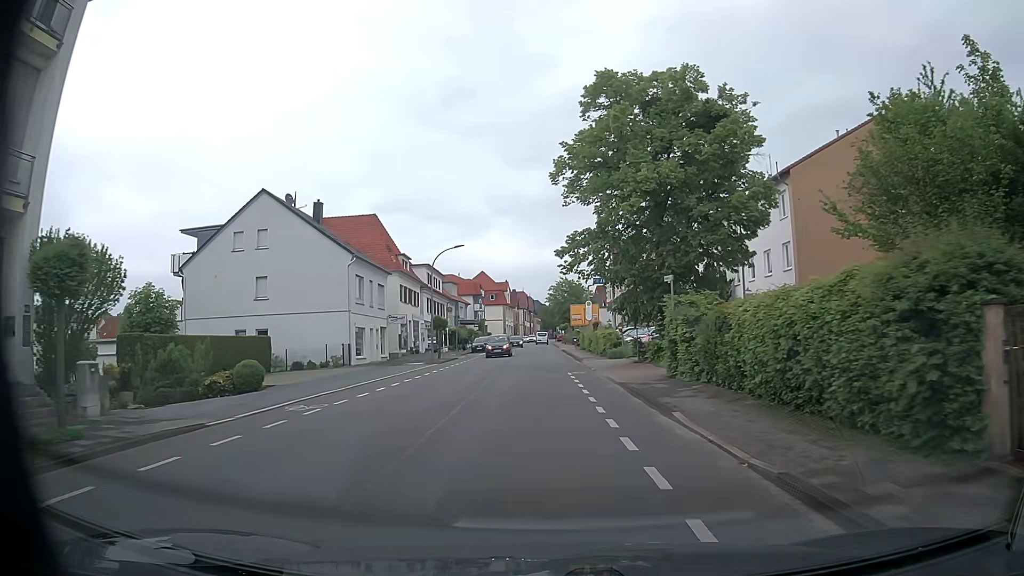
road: tertiary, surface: asphalt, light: Day
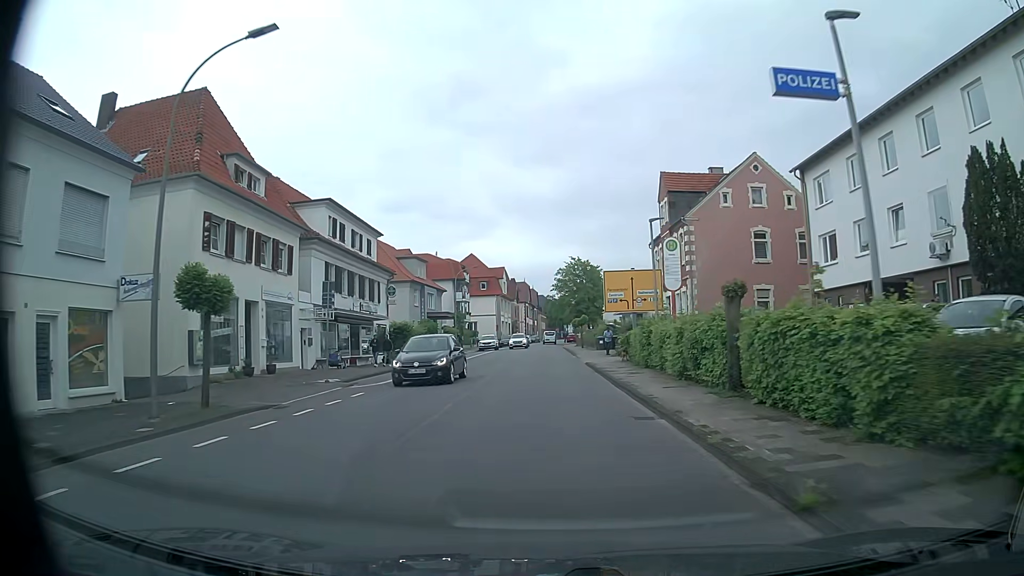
(-0.1, +34.8) m; -1°
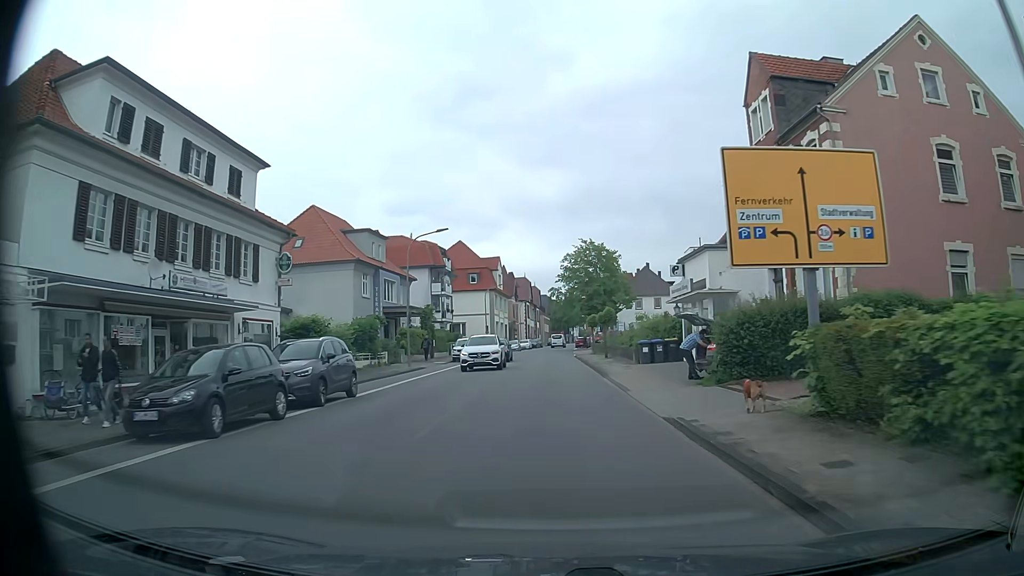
(0.0, +22.1) m; 0°
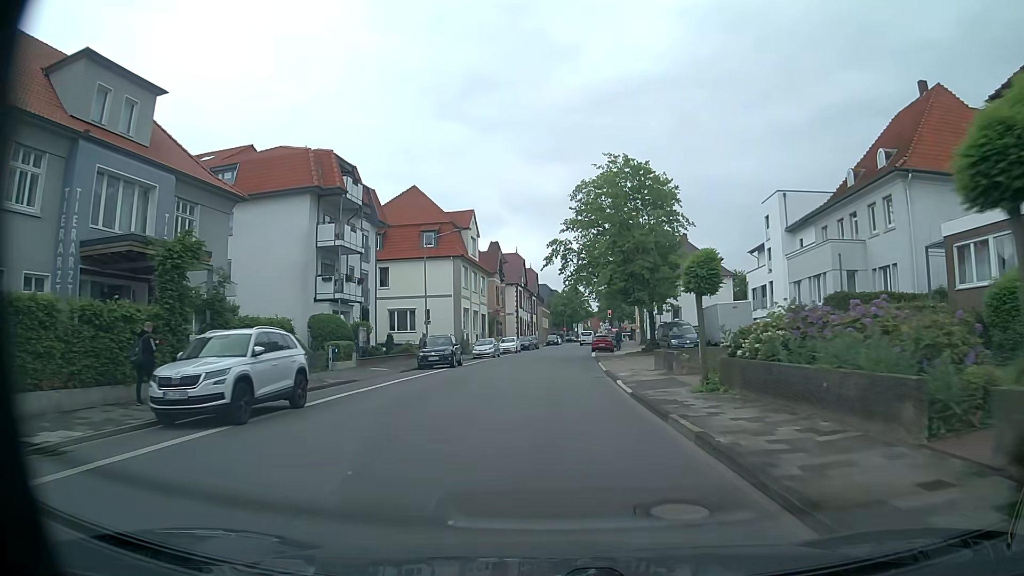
(+0.1, +37.5) m; 0°
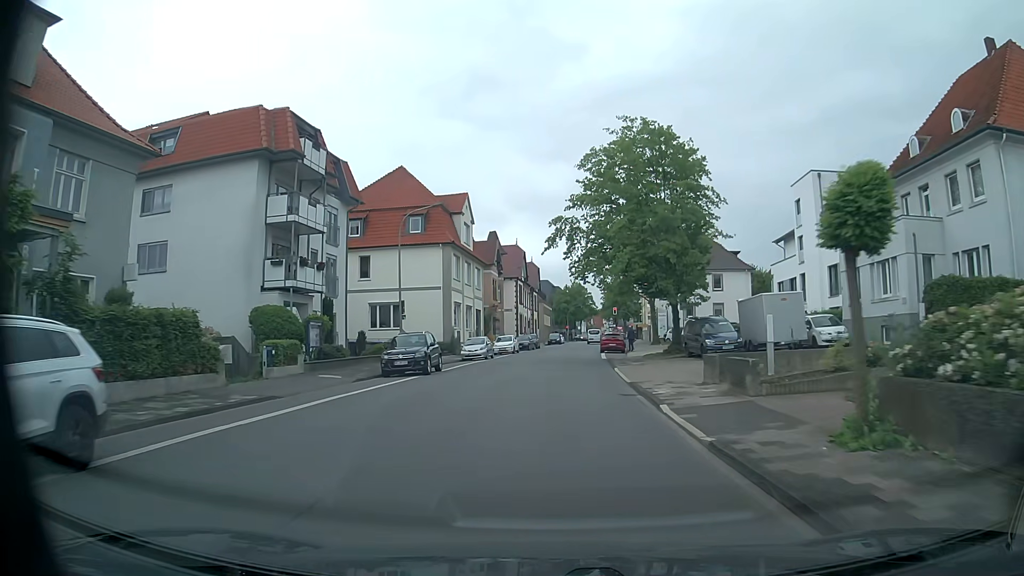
(0.0, +7.6) m; 0°
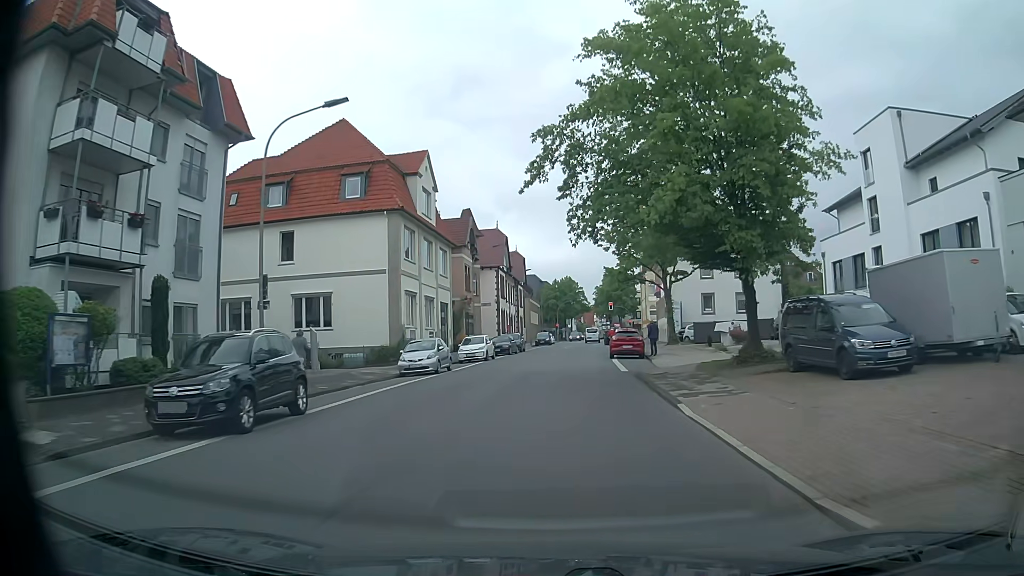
(+0.1, +15.2) m; 0°
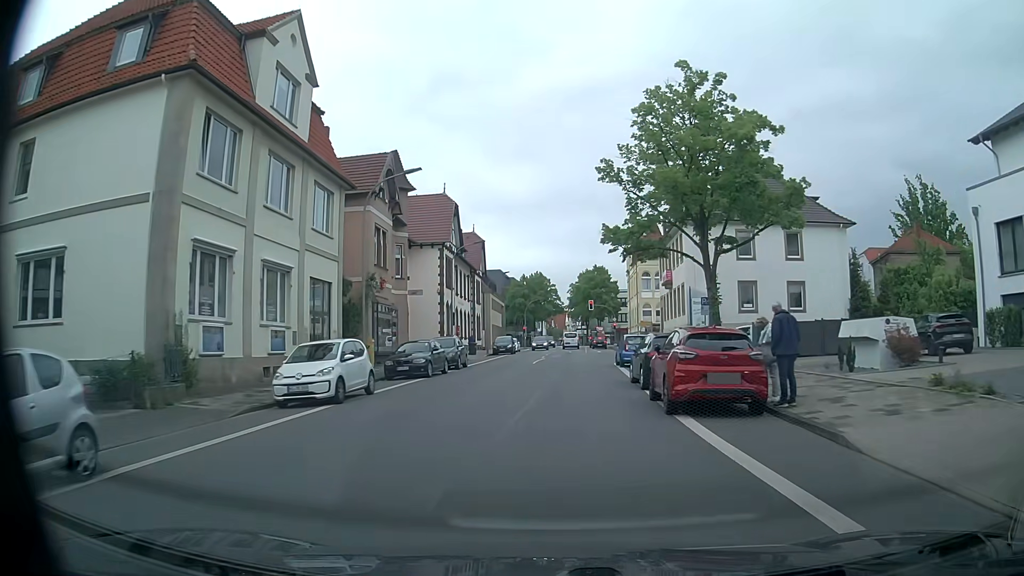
(+0.6, +22.8) m; +3°
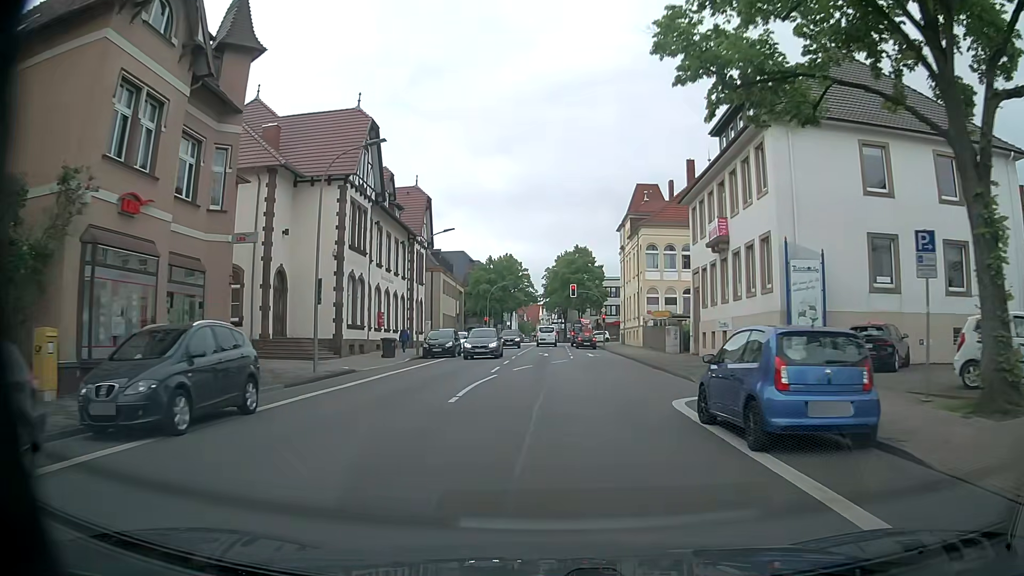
(+0.5, +22.7) m; +3°
(0, +10) (0, +20) (0, +30) (-1, +40) (-1, +50) (-1, +60) (-1, +70) (-1, +80) (-3, +90) (-5, +100) m
